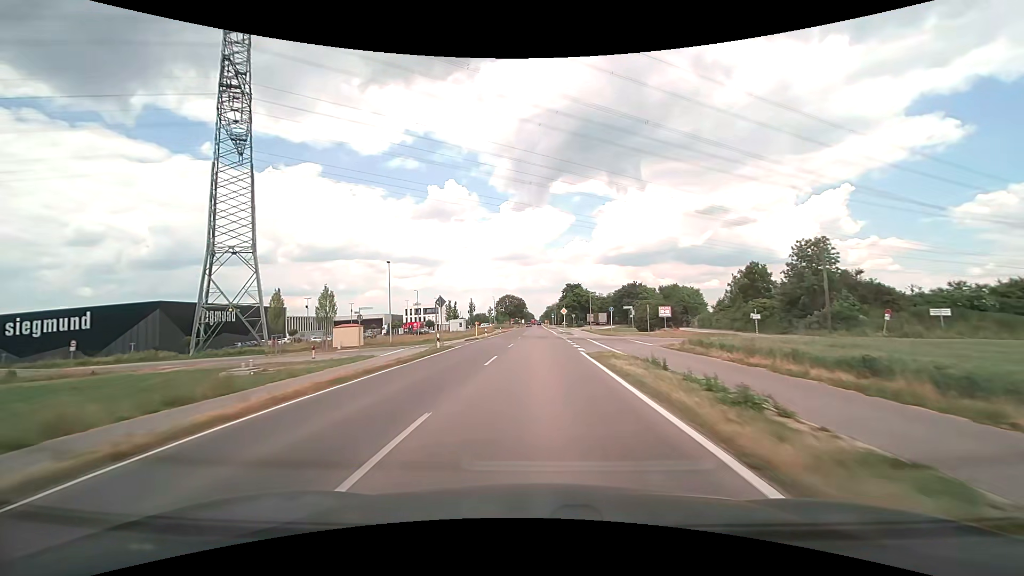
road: tertiary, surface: asphalt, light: Day
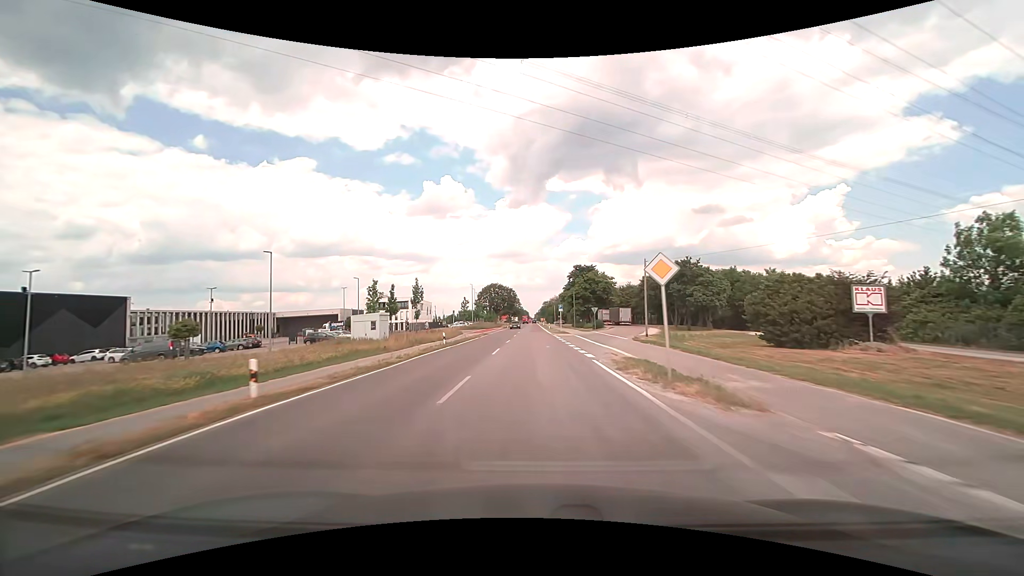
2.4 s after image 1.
(0.0, +46.1) m; 0°
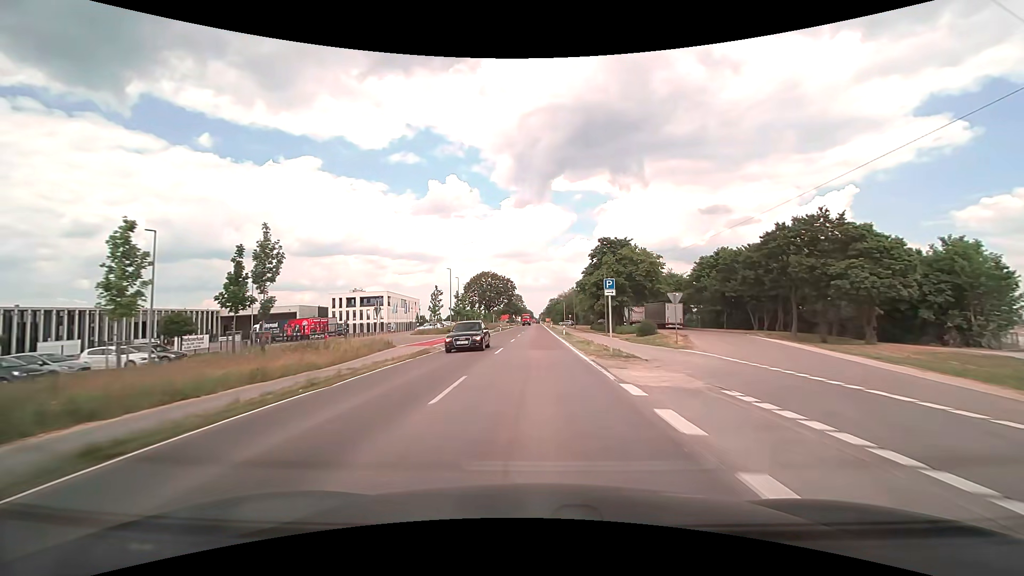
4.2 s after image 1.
(0.0, +35.1) m; 0°
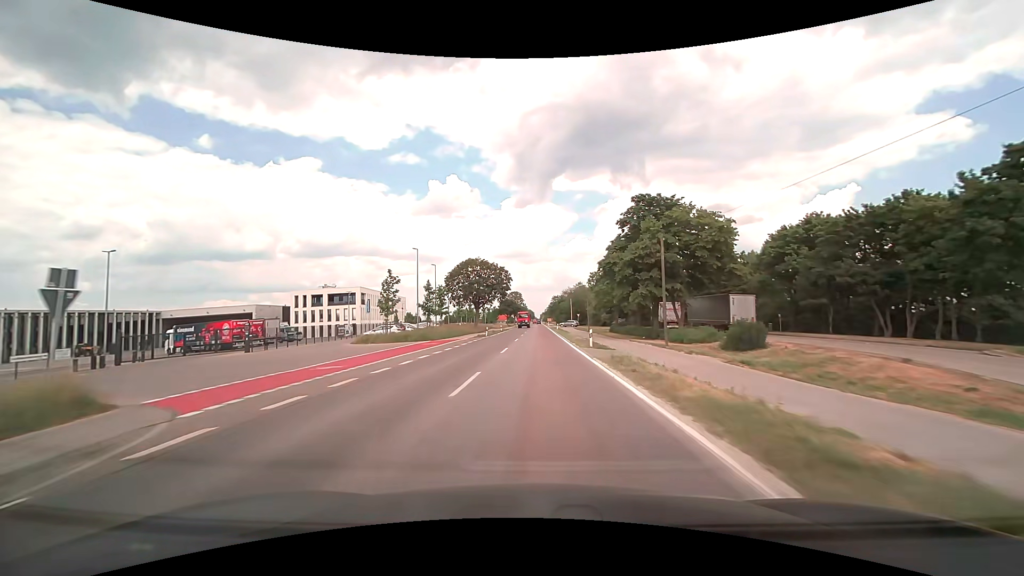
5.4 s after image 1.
(-0.1, +23.7) m; 0°
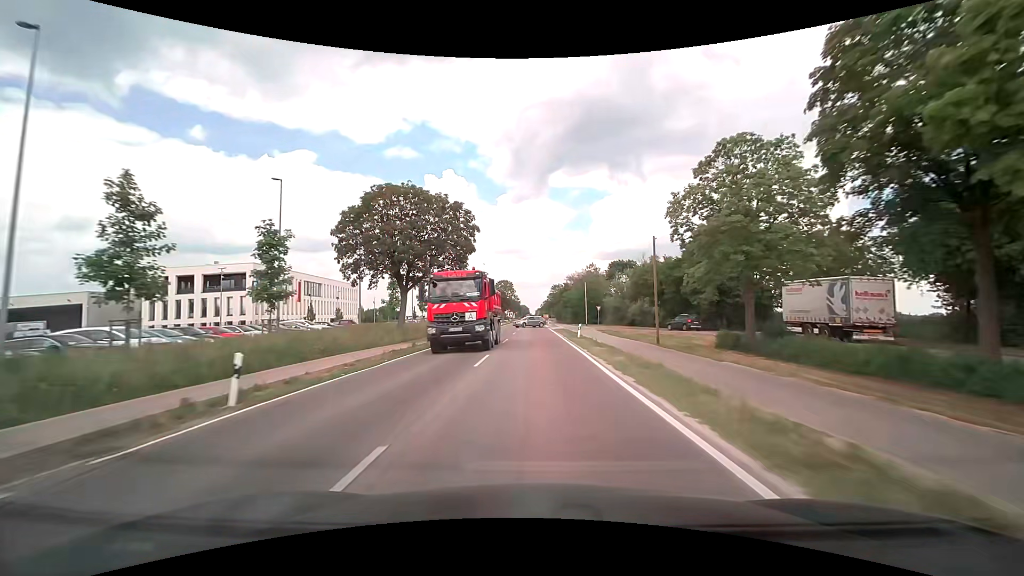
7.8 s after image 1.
(+0.2, +44.6) m; 0°
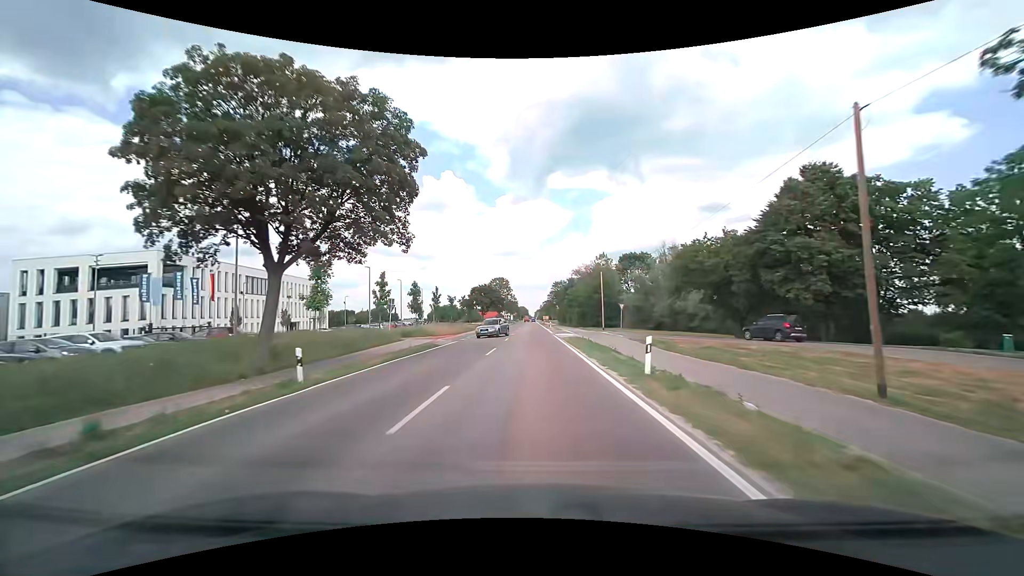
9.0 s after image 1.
(+0.1, +19.6) m; 0°
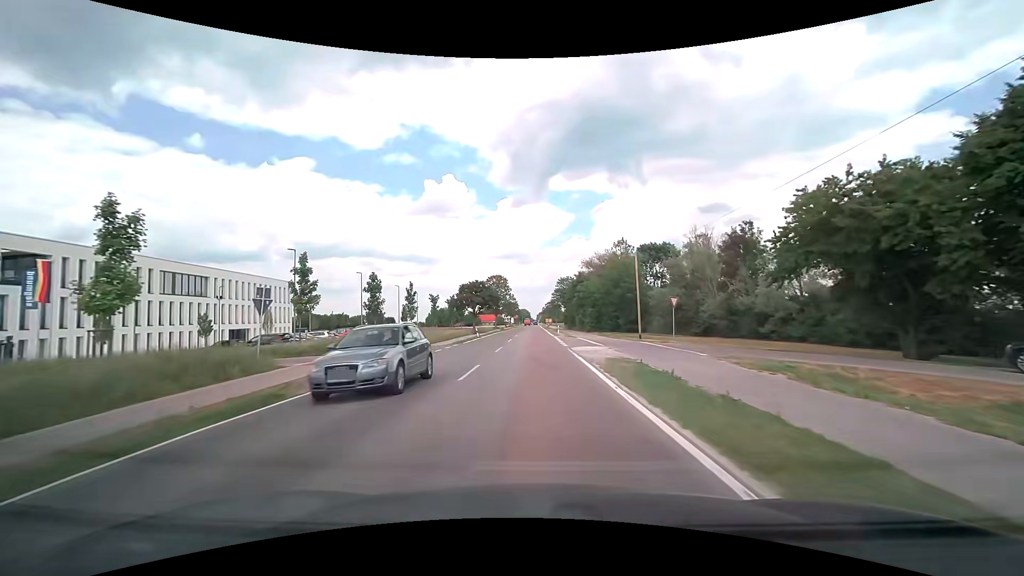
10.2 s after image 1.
(0.0, +18.8) m; 0°
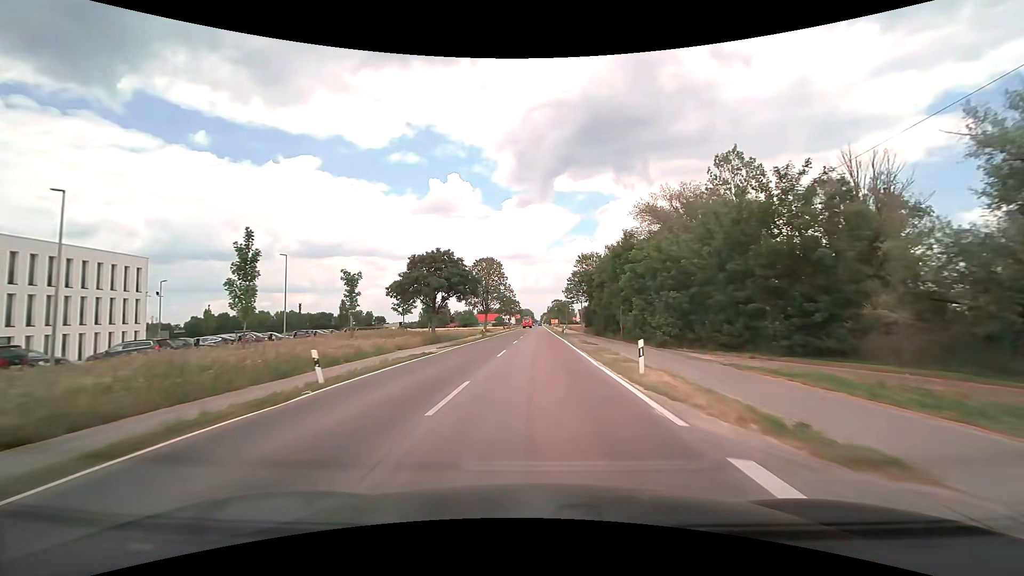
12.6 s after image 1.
(-0.6, +39.5) m; -1°
(0, +10) (0, +20) (0, +30) (0, +40) (0, +50) (0, +60) (0, +70) (0, +80) (0, +90) (+1, +100) m
